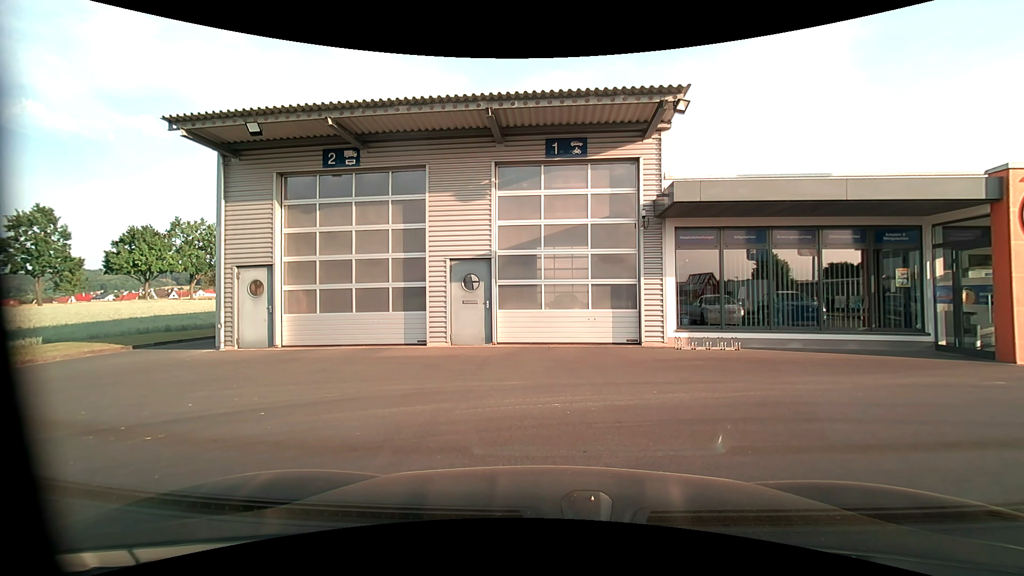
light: Day
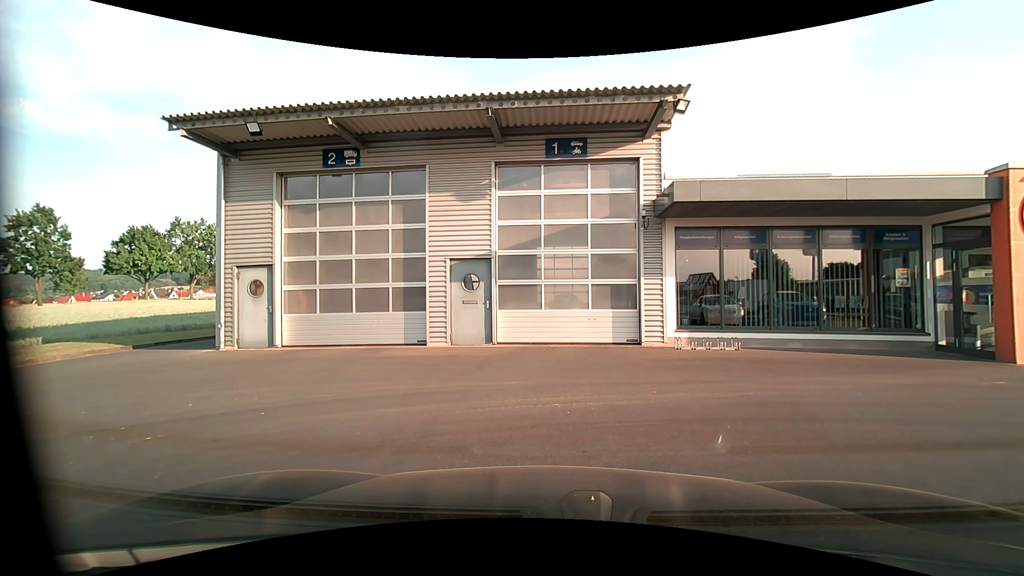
(0.0, 0.0) m; 0°
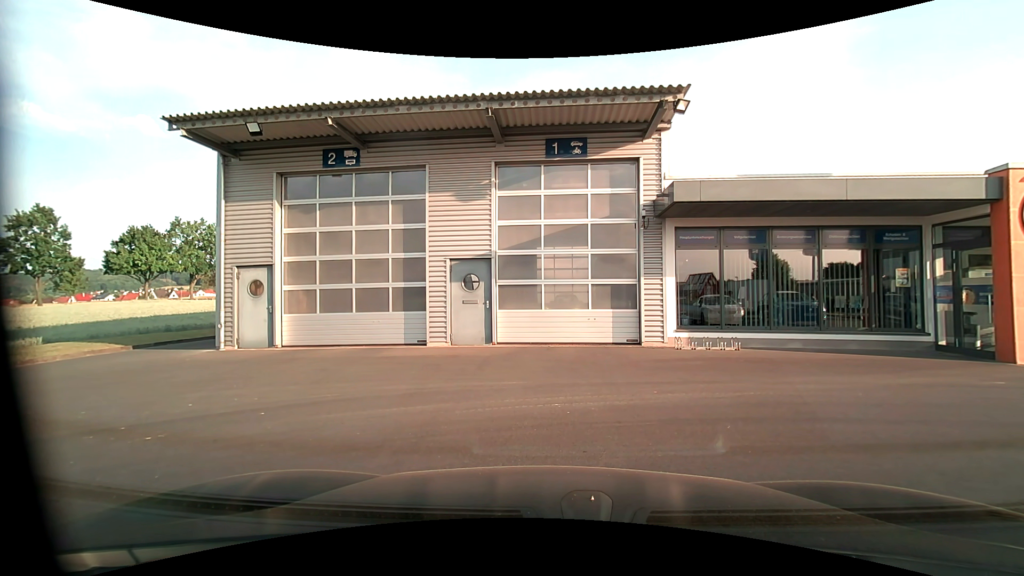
(0.0, 0.0) m; 0°
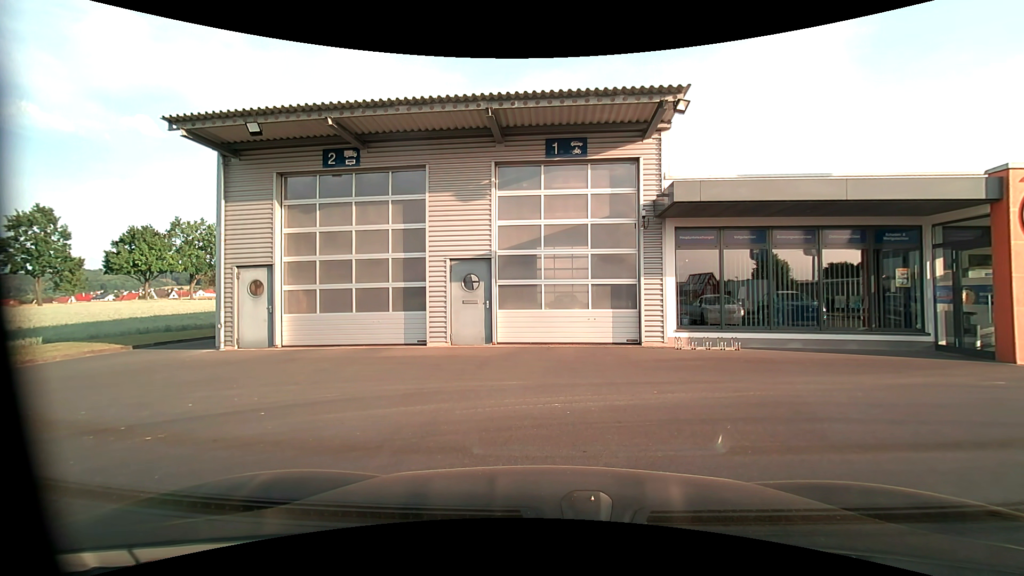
(0.0, 0.0) m; 0°
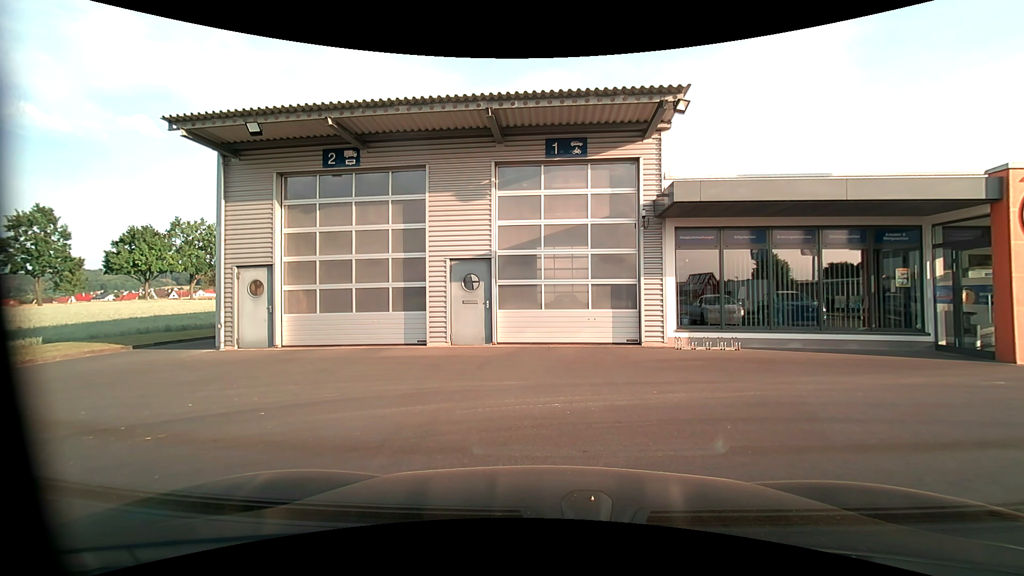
(0.0, 0.0) m; 0°
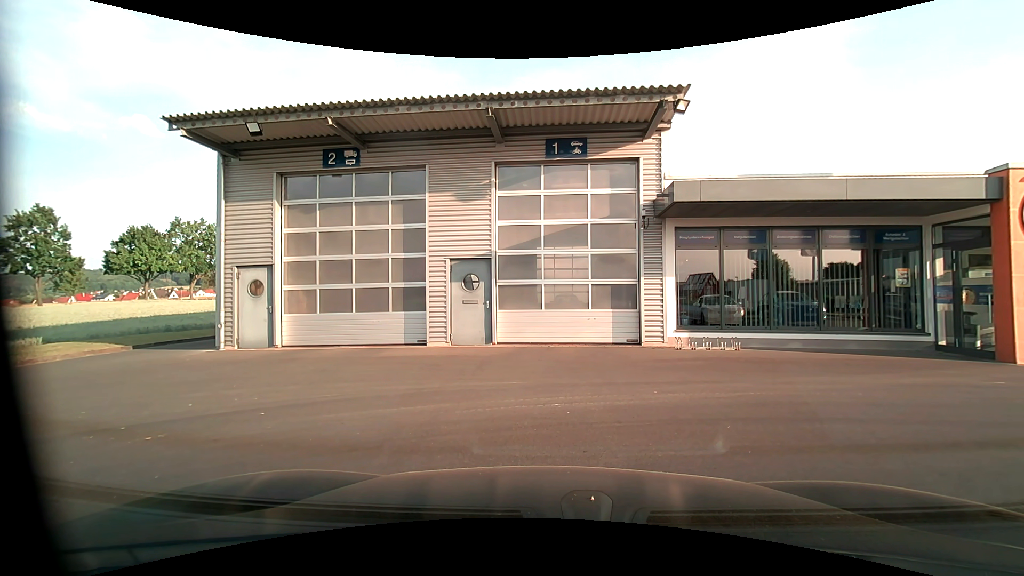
(0.0, 0.0) m; 0°
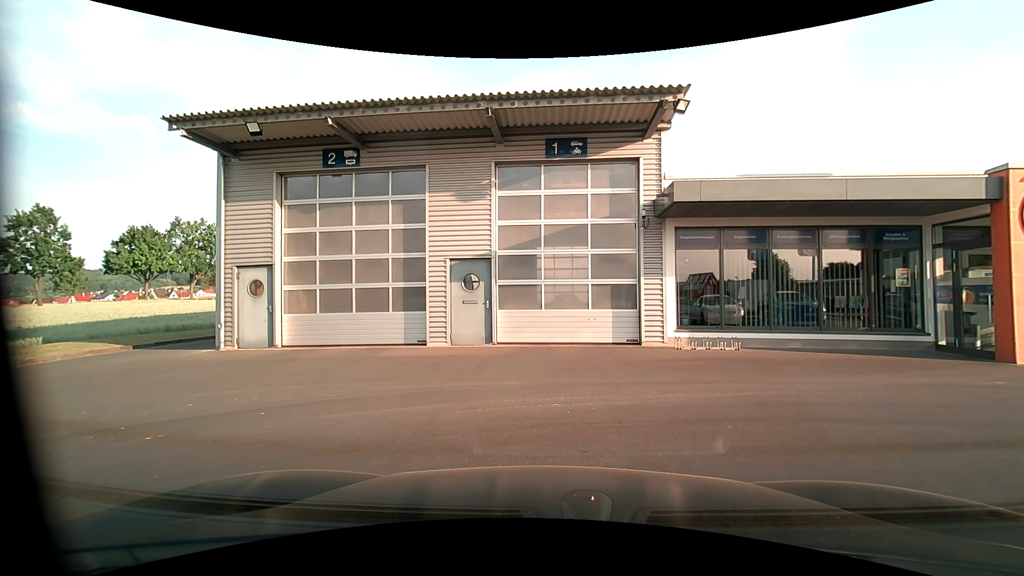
(0.0, 0.0) m; 0°
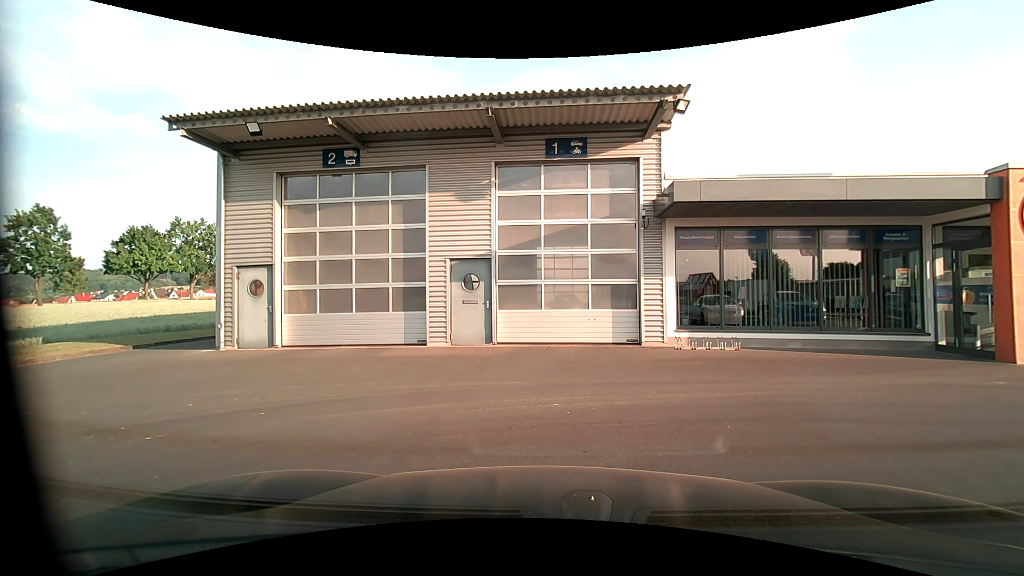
(0.0, 0.0) m; 0°
